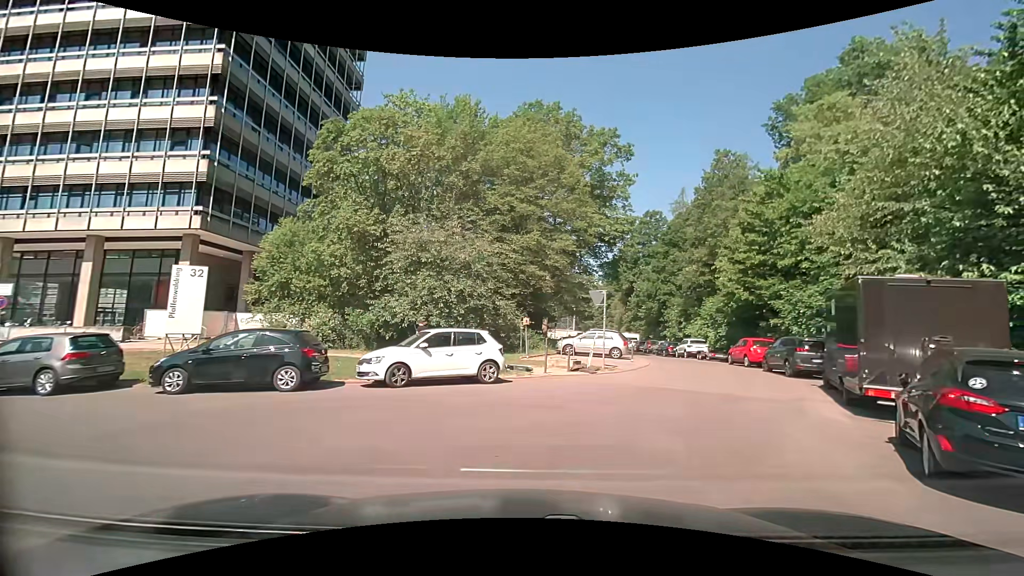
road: unclassified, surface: asphalt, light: Day
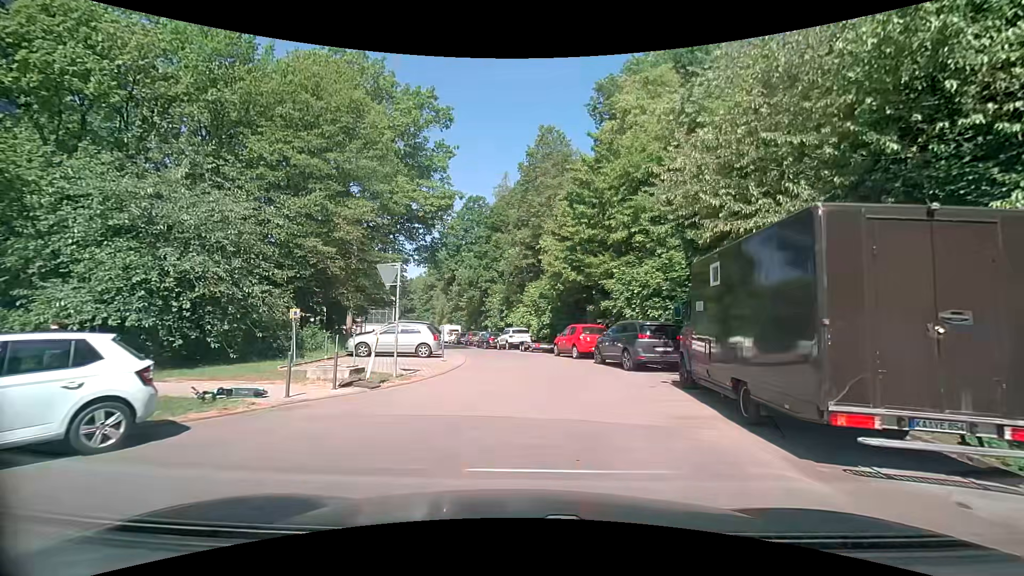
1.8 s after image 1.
(+1.3, +6.4) m; +19°
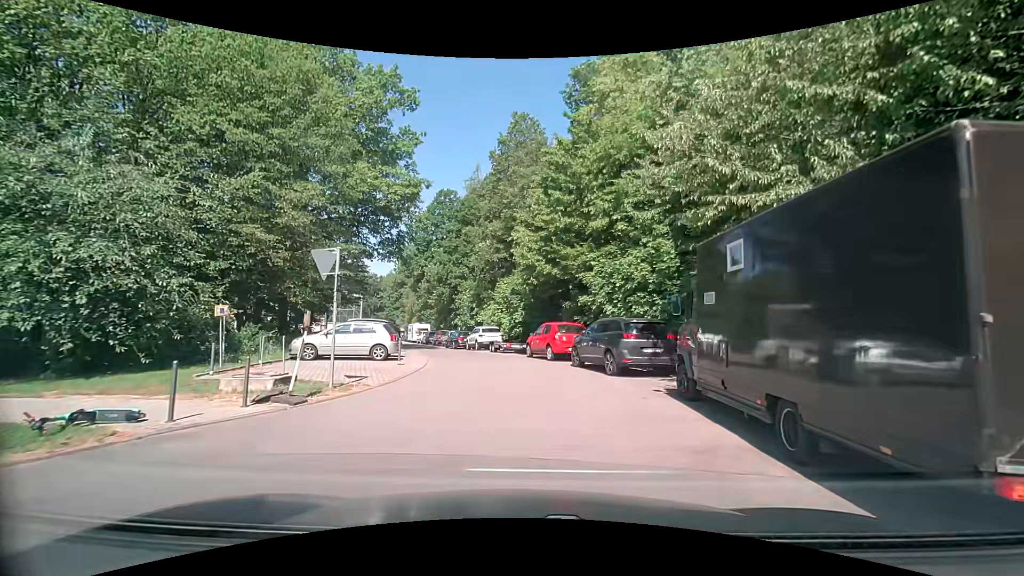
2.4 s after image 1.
(+0.1, +2.4) m; +4°
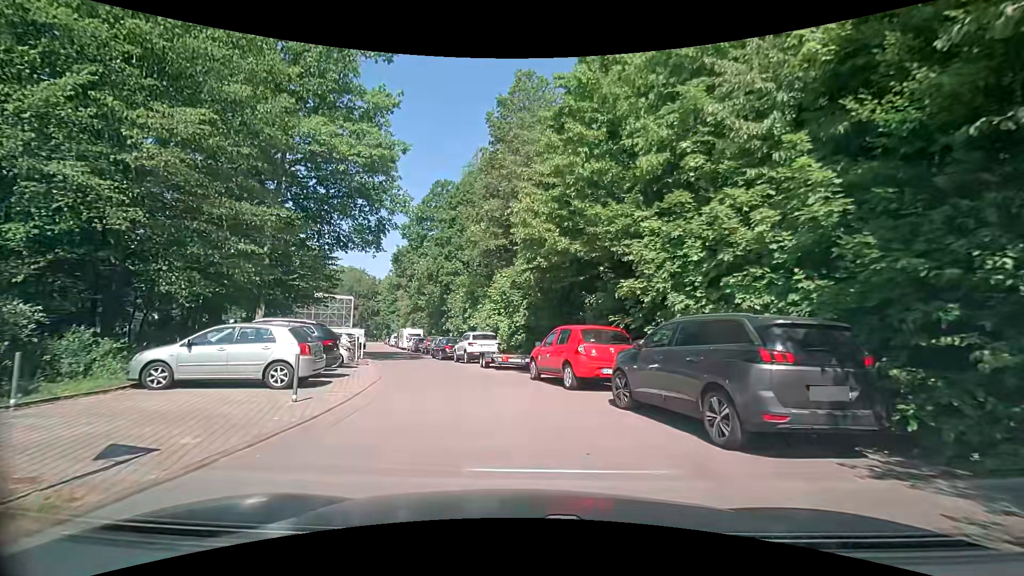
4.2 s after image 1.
(0.0, +8.1) m; -2°
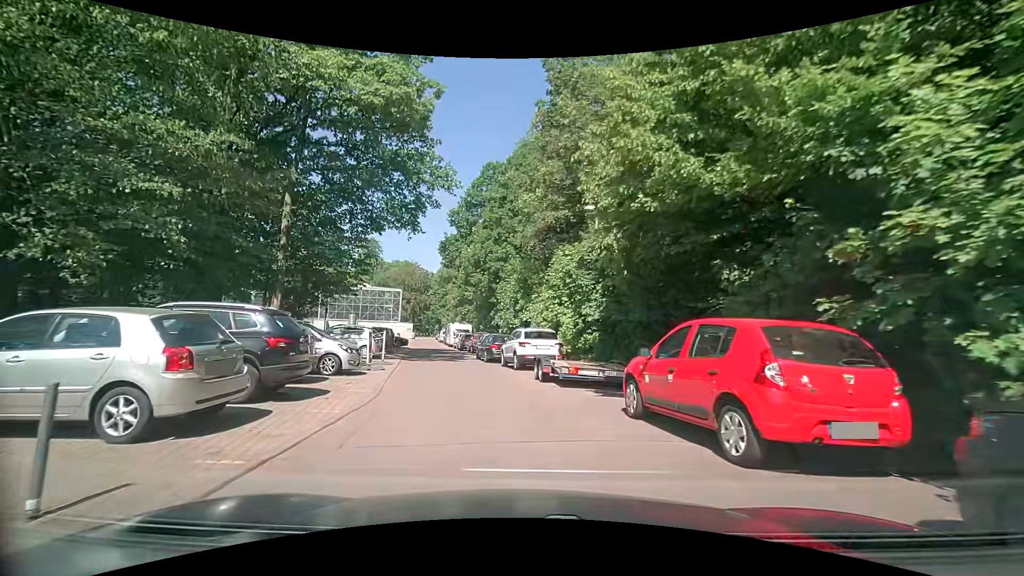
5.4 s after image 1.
(-0.2, +6.4) m; -5°
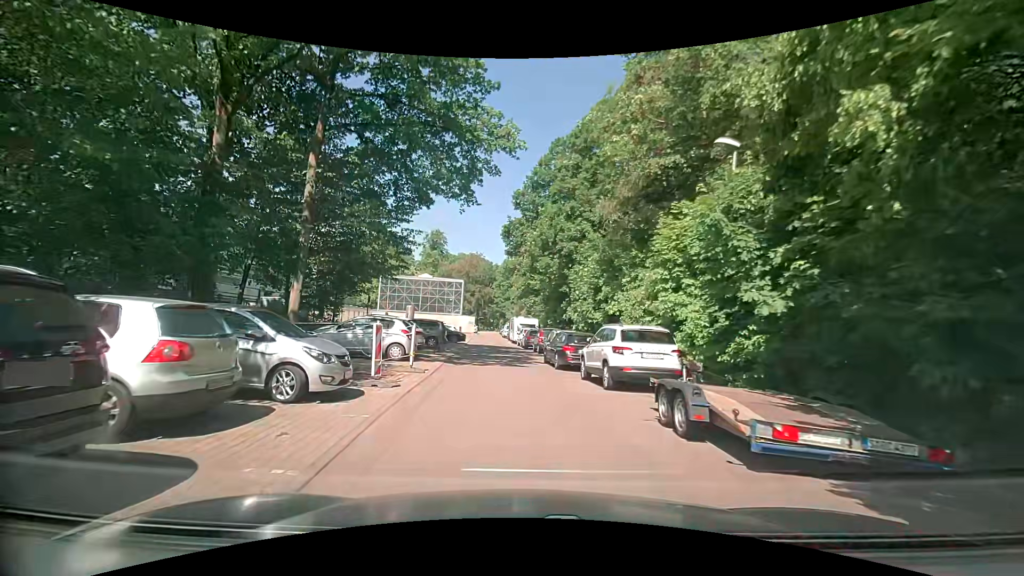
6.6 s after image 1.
(-0.5, +6.5) m; -8°
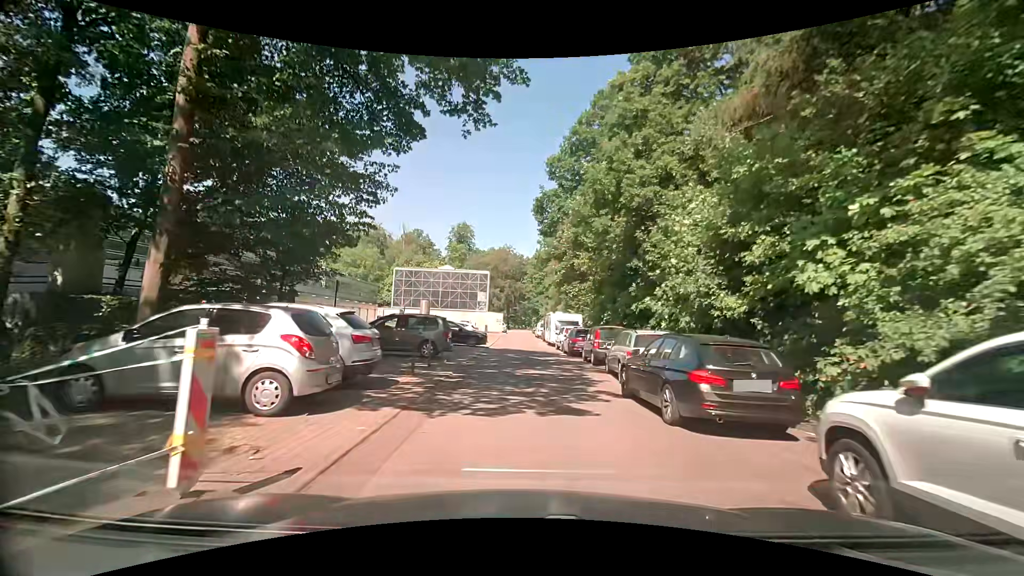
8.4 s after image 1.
(-0.4, +10.8) m; -4°
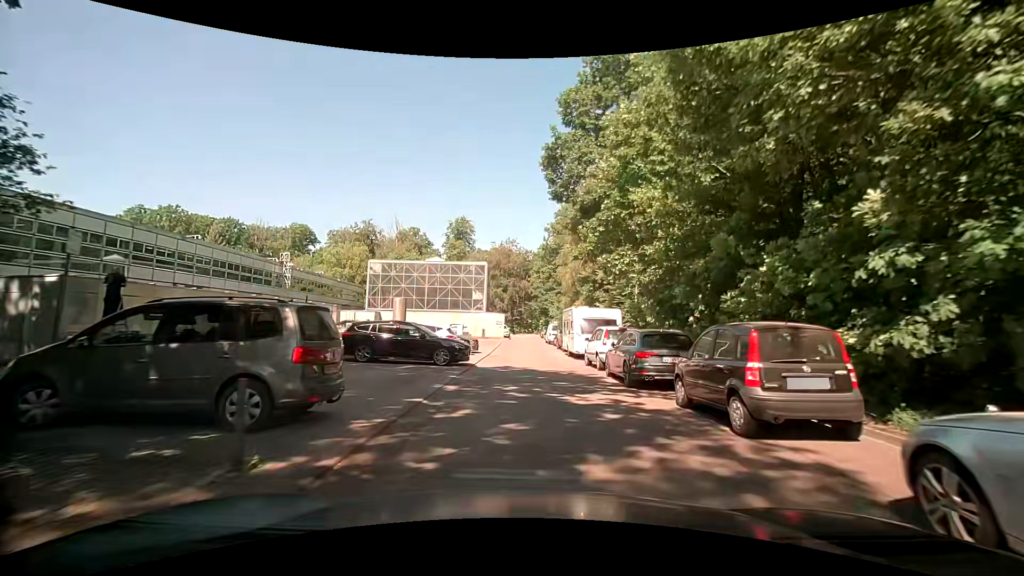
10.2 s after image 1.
(0.0, +12.8) m; +1°
